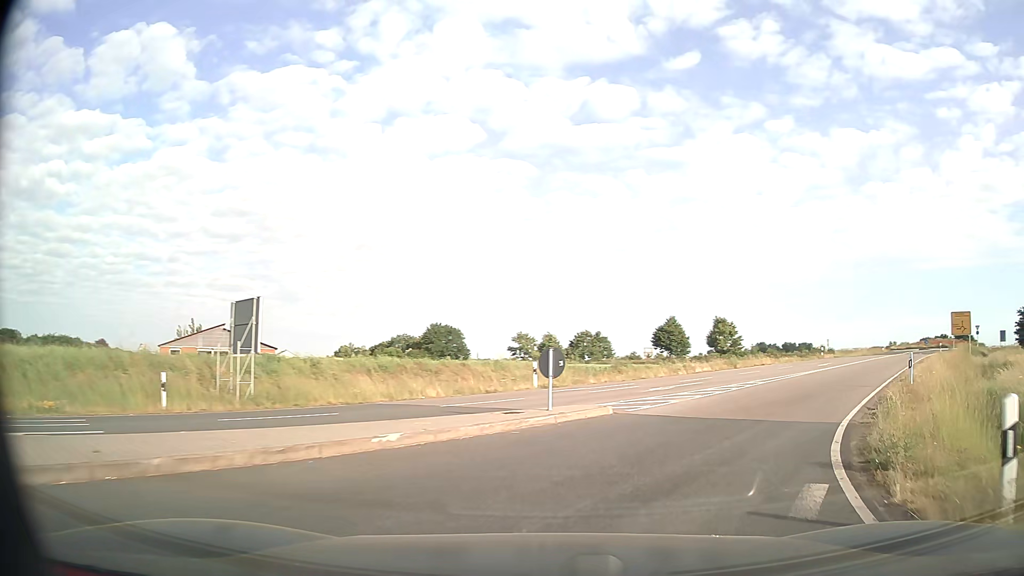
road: secondary_link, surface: asphalt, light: Day
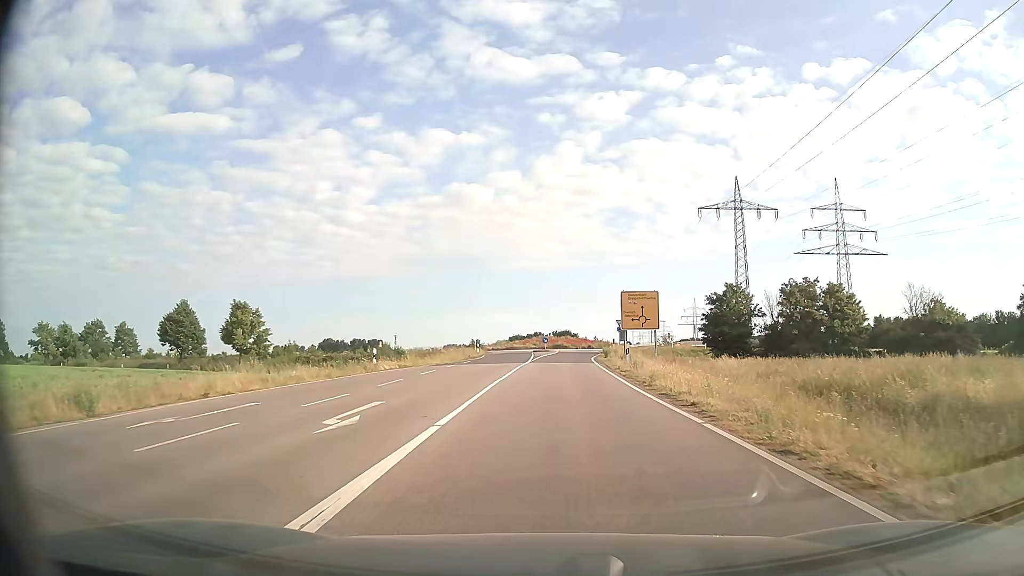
(+12.4, +27.1) m; +38°
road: secondary
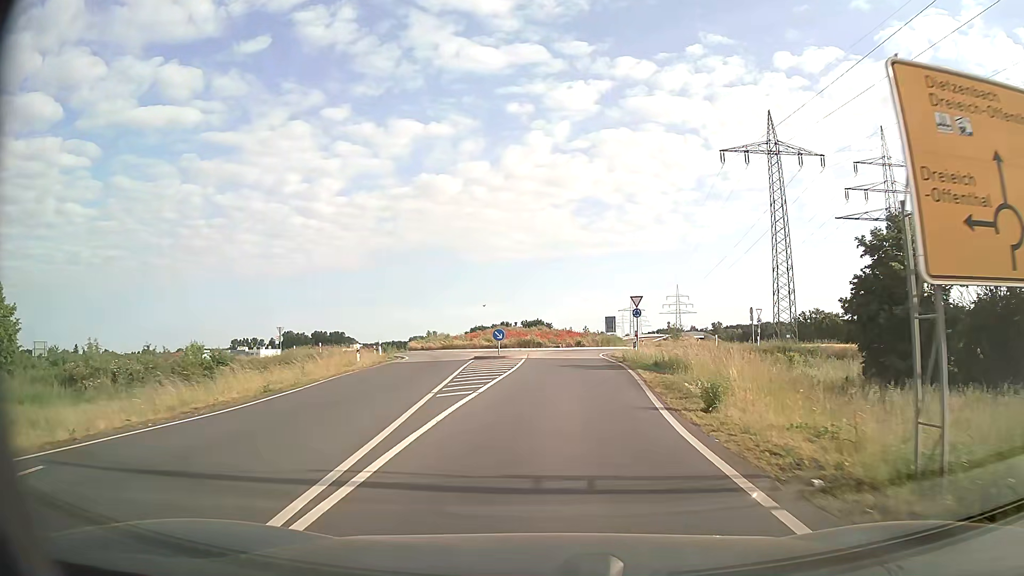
(+0.7, +34.4) m; +2°
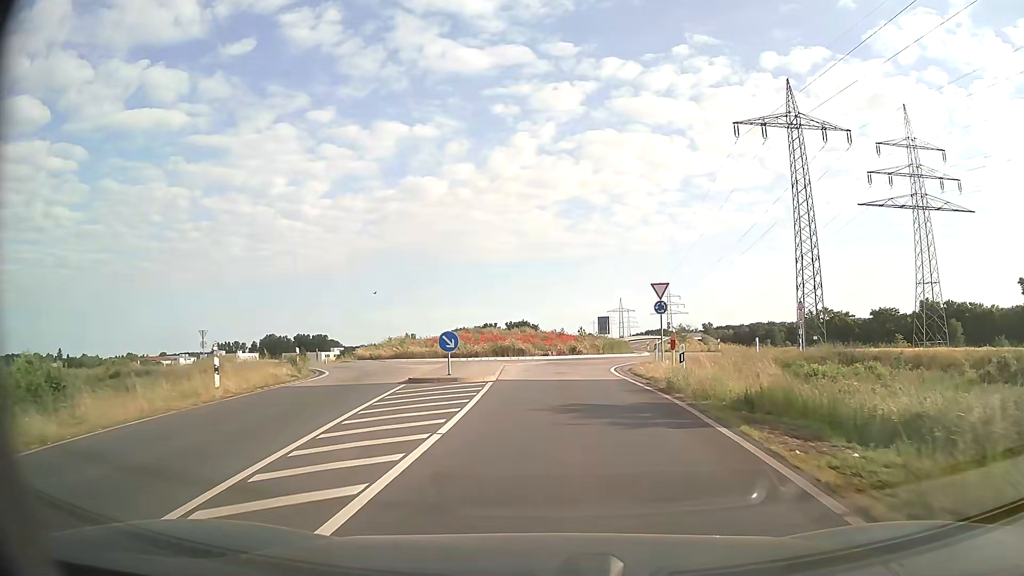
(+0.1, +13.0) m; +1°
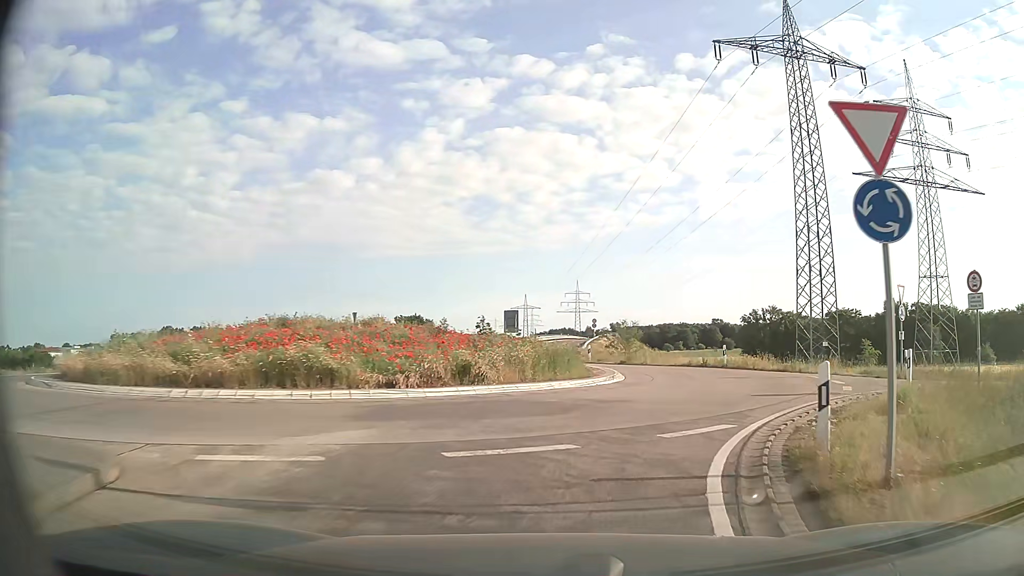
(+1.0, +23.9) m; +8°
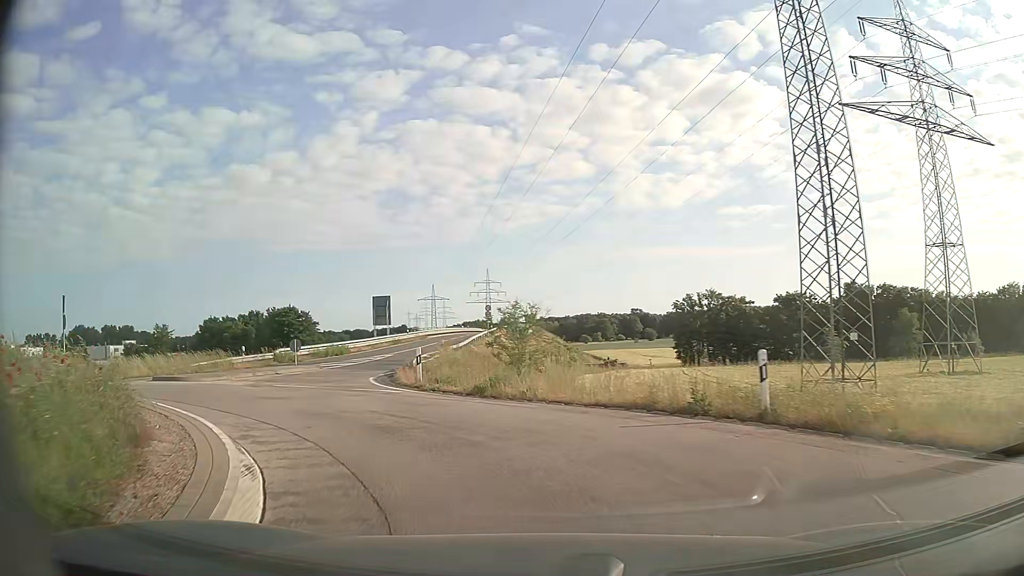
(+3.7, +21.2) m; +7°
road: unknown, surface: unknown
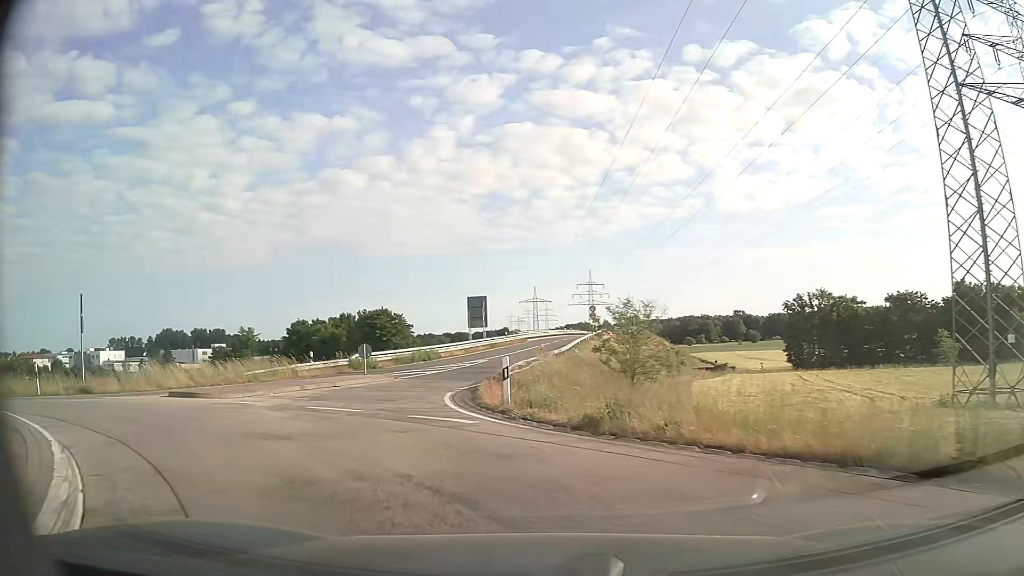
(-0.4, +5.1) m; -8°
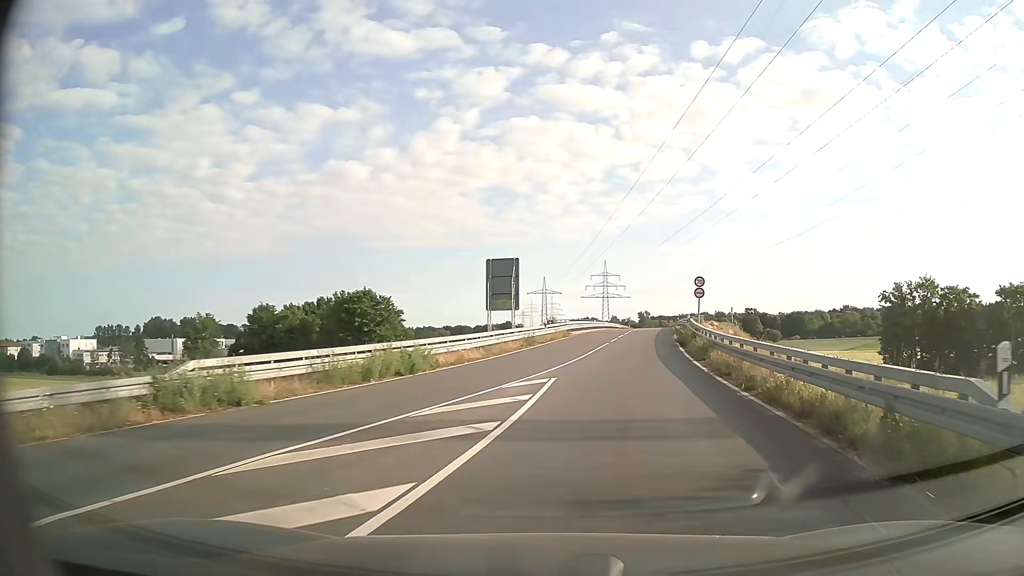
(-4.4, +26.4) m; -1°
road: secondary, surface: asphalt
(+1, +10) (+2, +20) (+4, +30) (+5, +40) (+7, +49) (+9, +59) (+11, +69) (+13, +79) (+15, +89) (+16, +99) m
